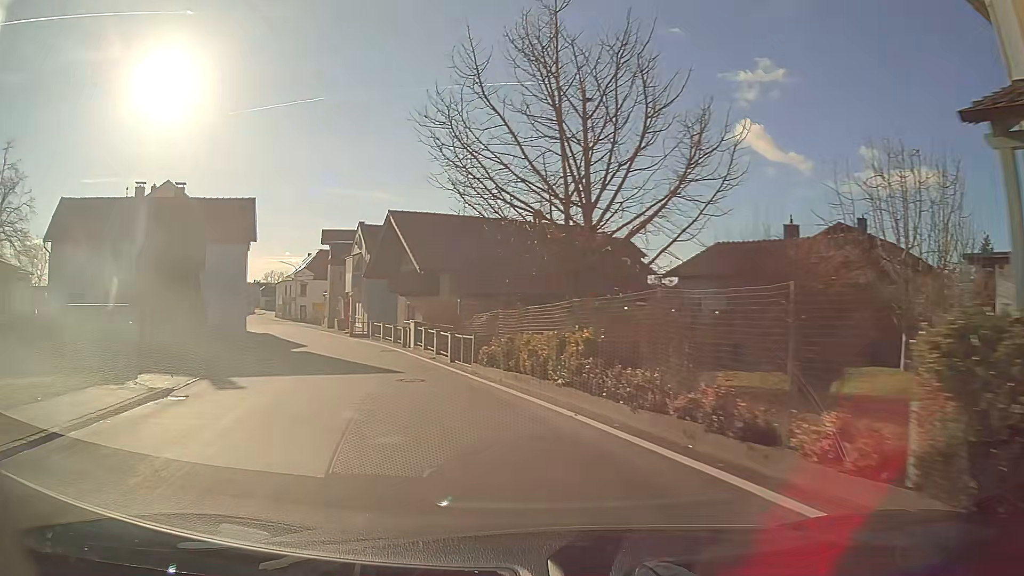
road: secondary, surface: asphalt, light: Day
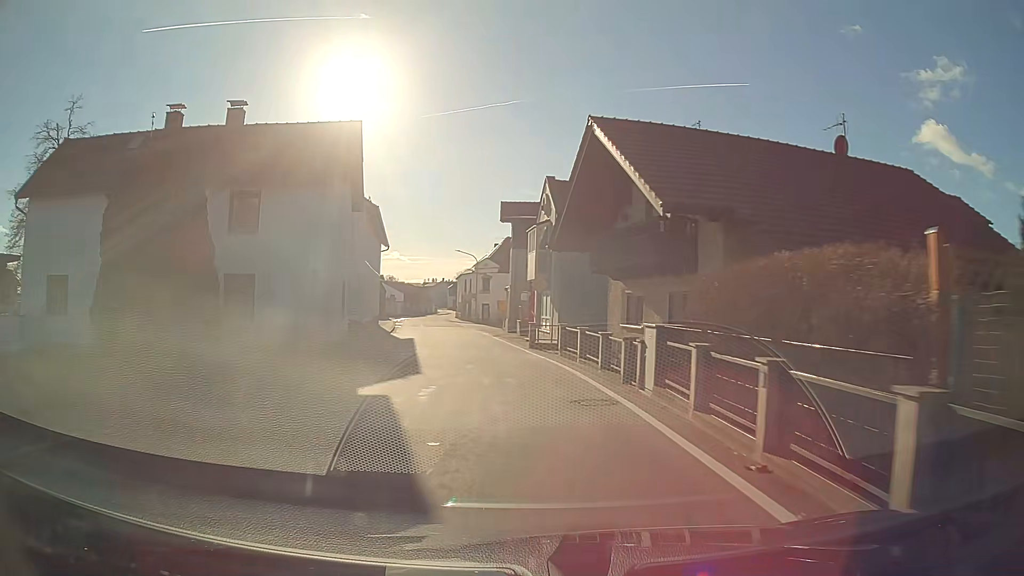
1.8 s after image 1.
(-2.6, +16.8) m; -15°
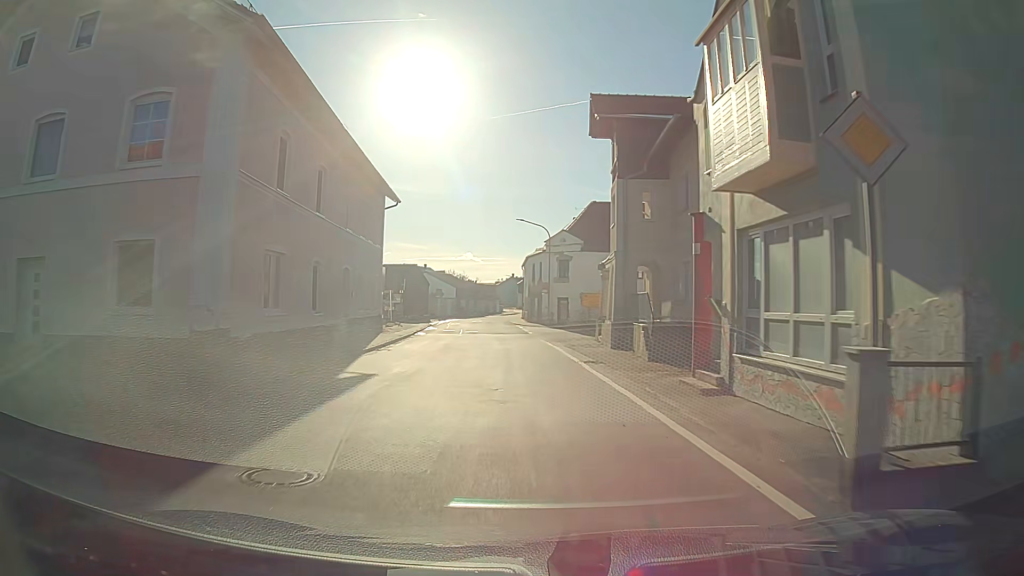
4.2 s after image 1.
(-1.5, +24.7) m; -6°
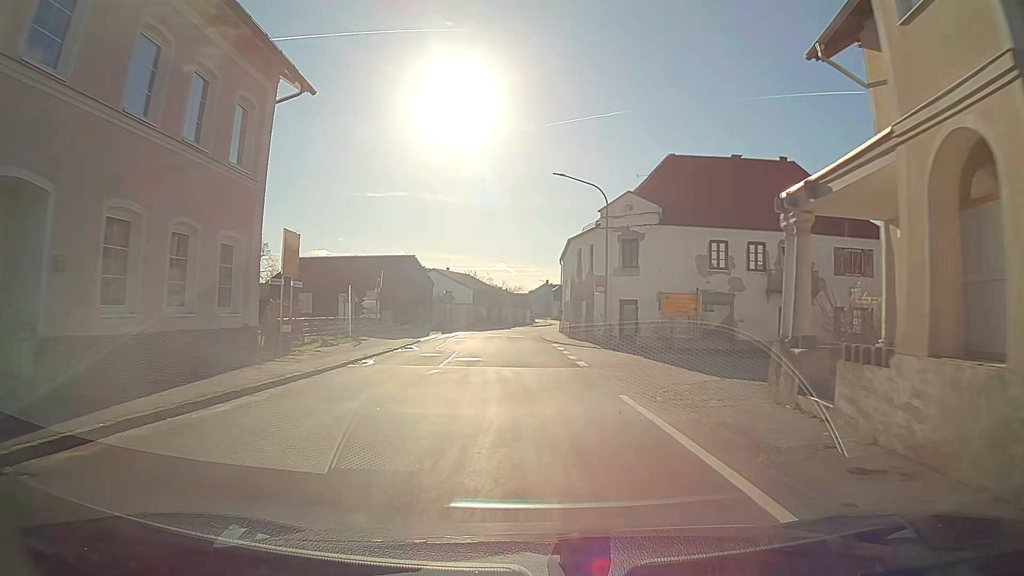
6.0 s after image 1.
(-0.6, +19.8) m; -4°
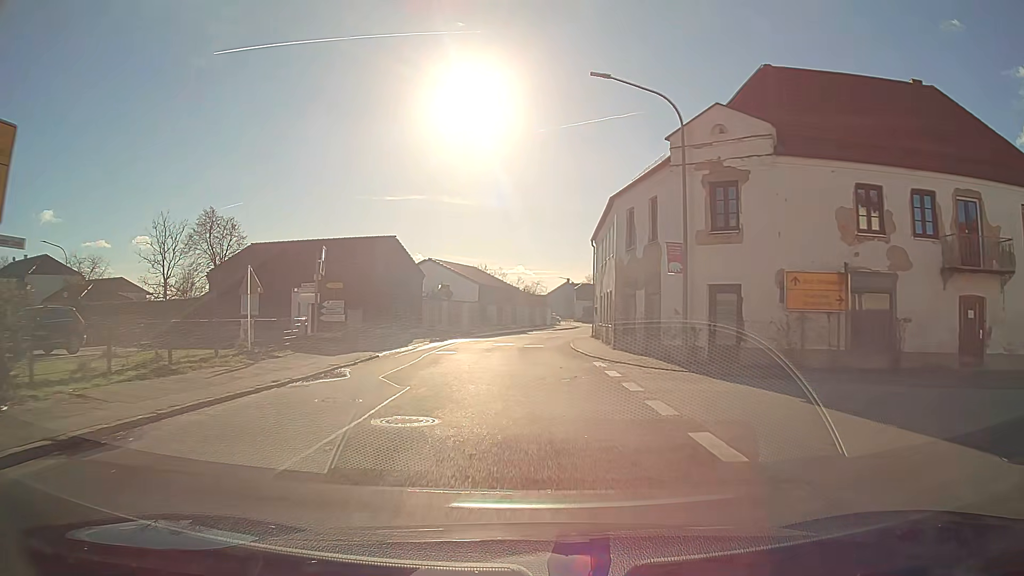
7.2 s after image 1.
(-0.1, +13.6) m; 0°
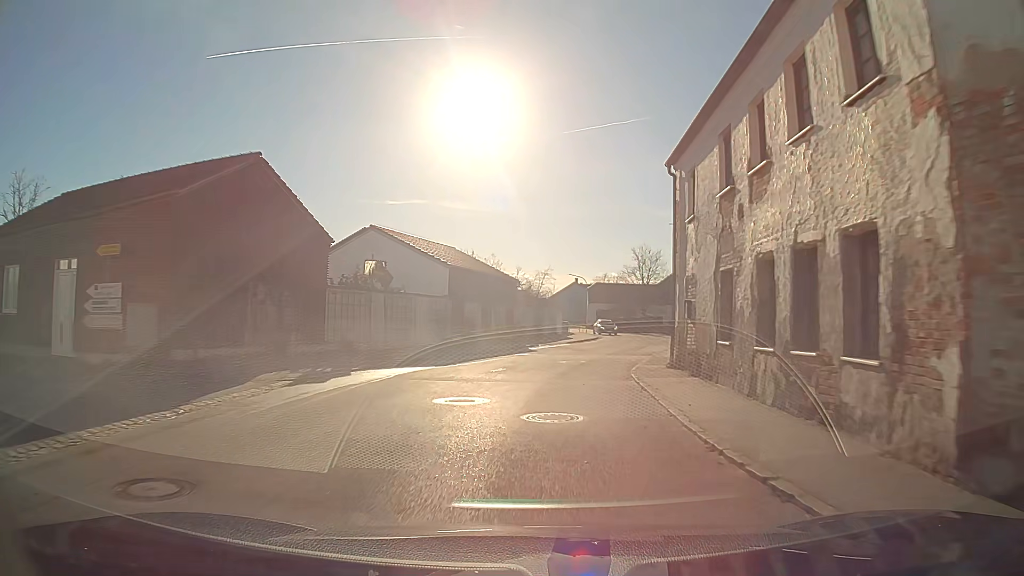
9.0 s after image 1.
(0.0, +20.7) m; +1°
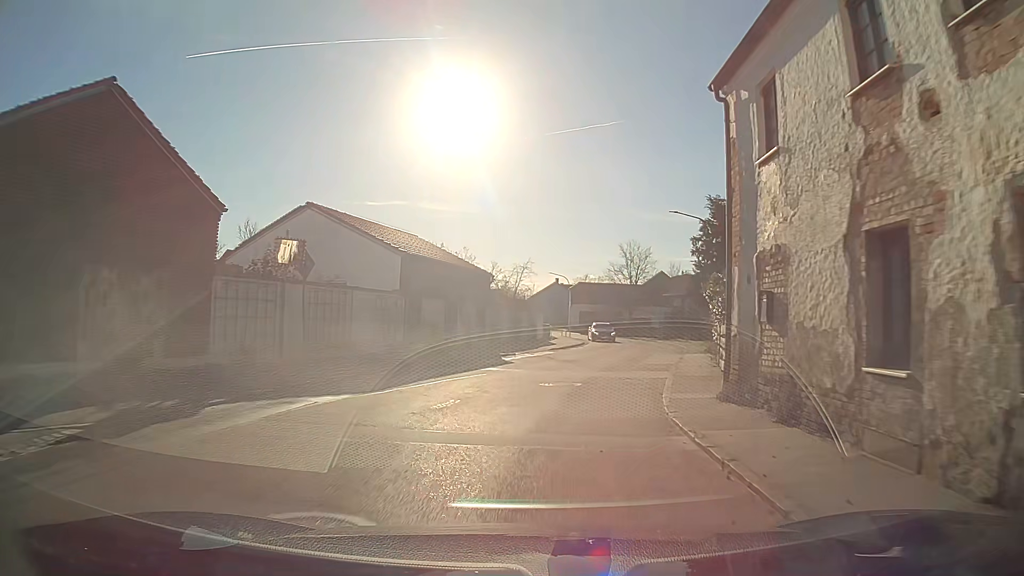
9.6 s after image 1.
(+0.1, +6.8) m; +3°
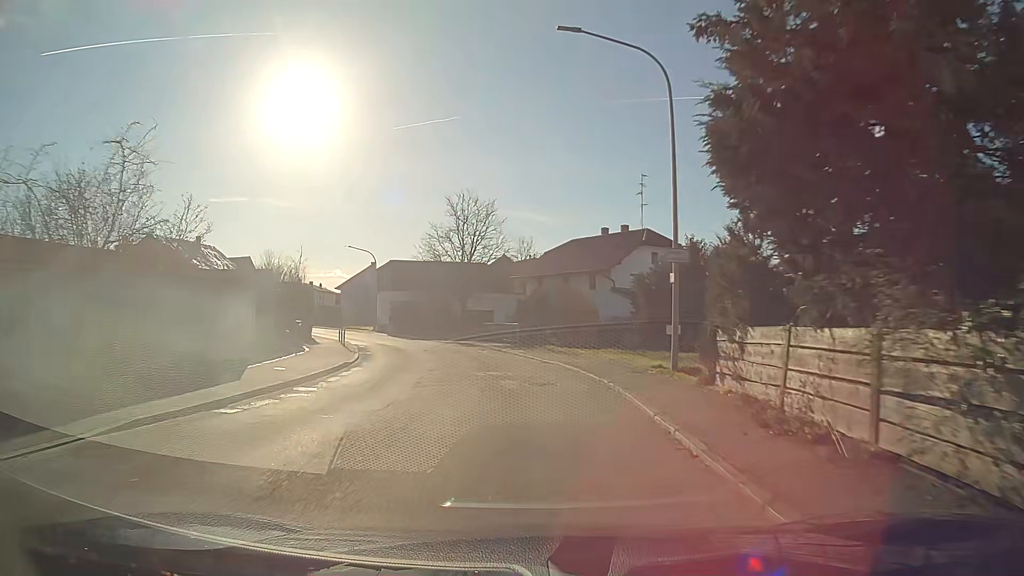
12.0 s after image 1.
(+3.3, +26.1) m; +11°
(0, +10) (-1, +20) (-4, +30) (-8, +39) (-12, +48) (-18, +56) (-23, +64) (-28, +73) (-32, +83) (-33, +92) m
